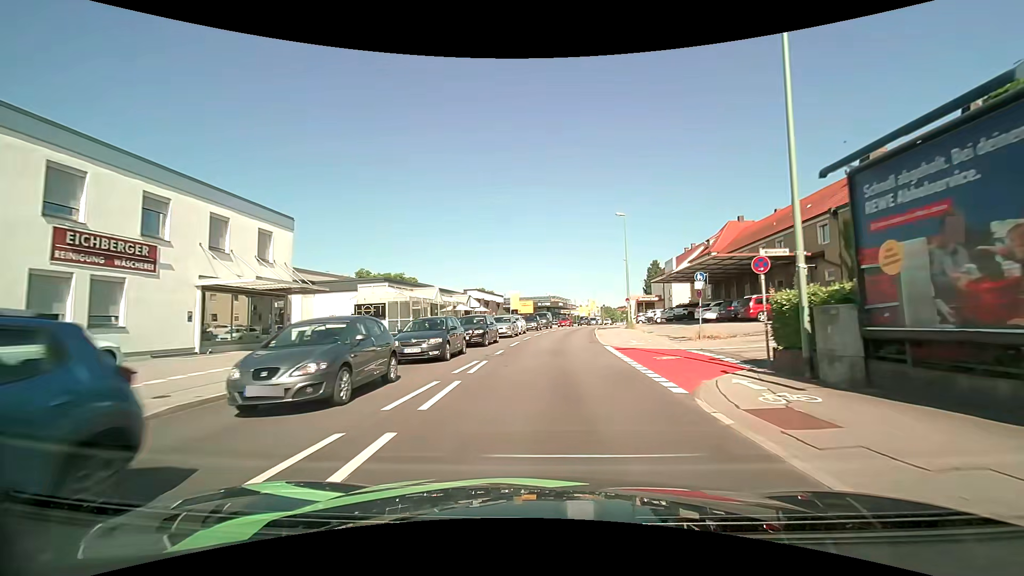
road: tertiary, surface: asphalt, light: Day
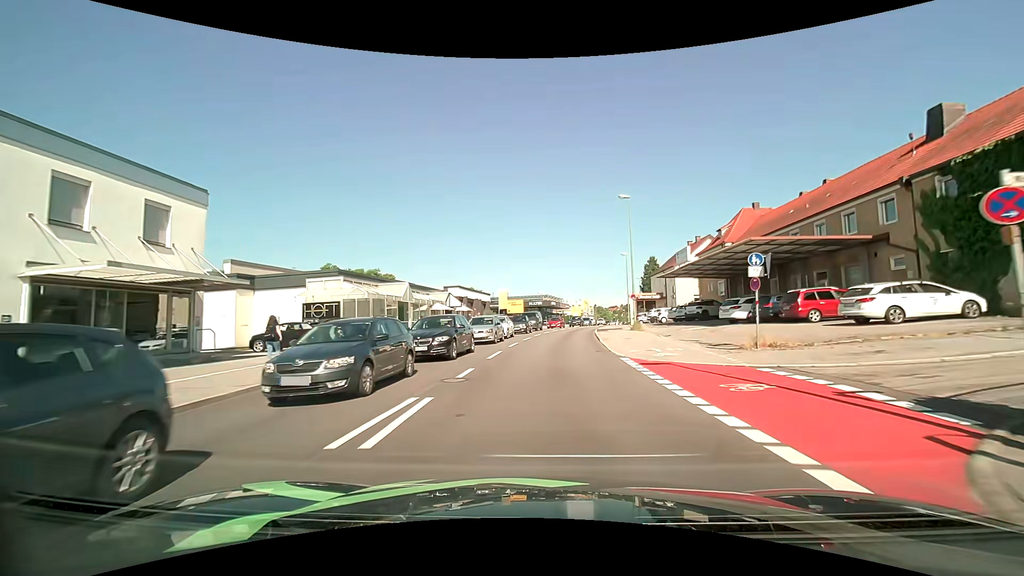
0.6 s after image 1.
(+0.1, +6.6) m; +1°
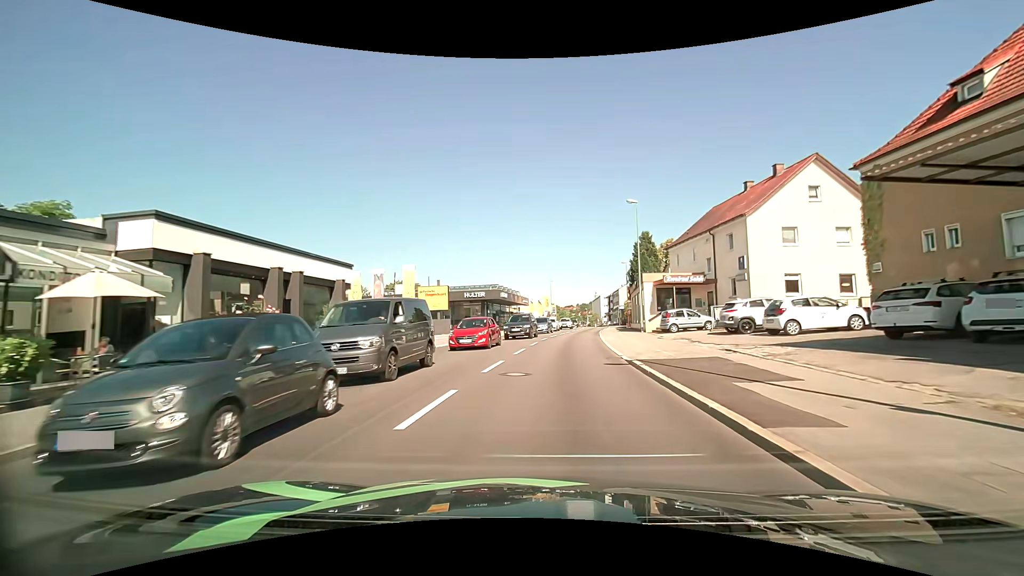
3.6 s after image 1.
(+1.4, +33.7) m; +5°
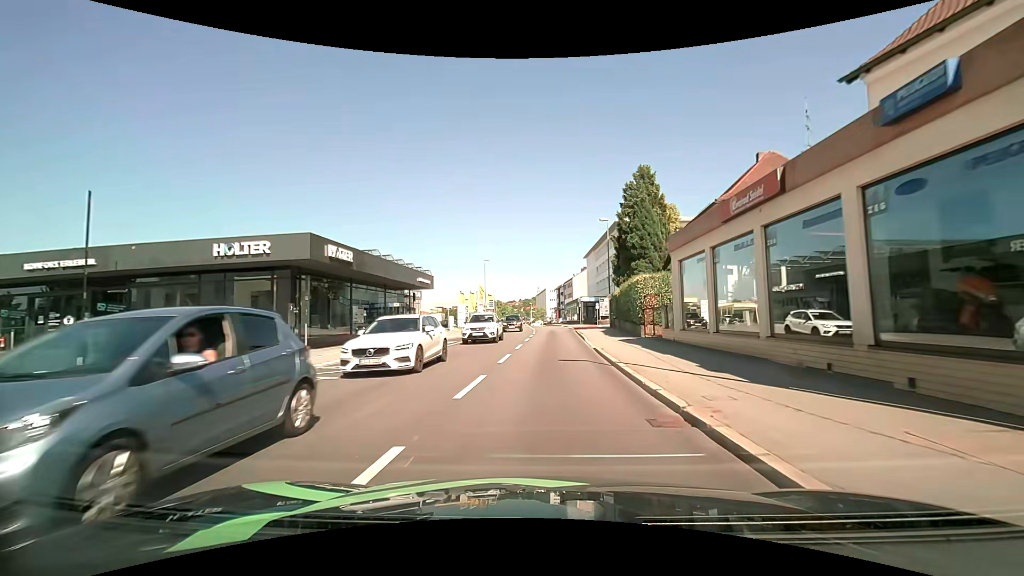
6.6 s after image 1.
(+2.0, +33.7) m; +7°
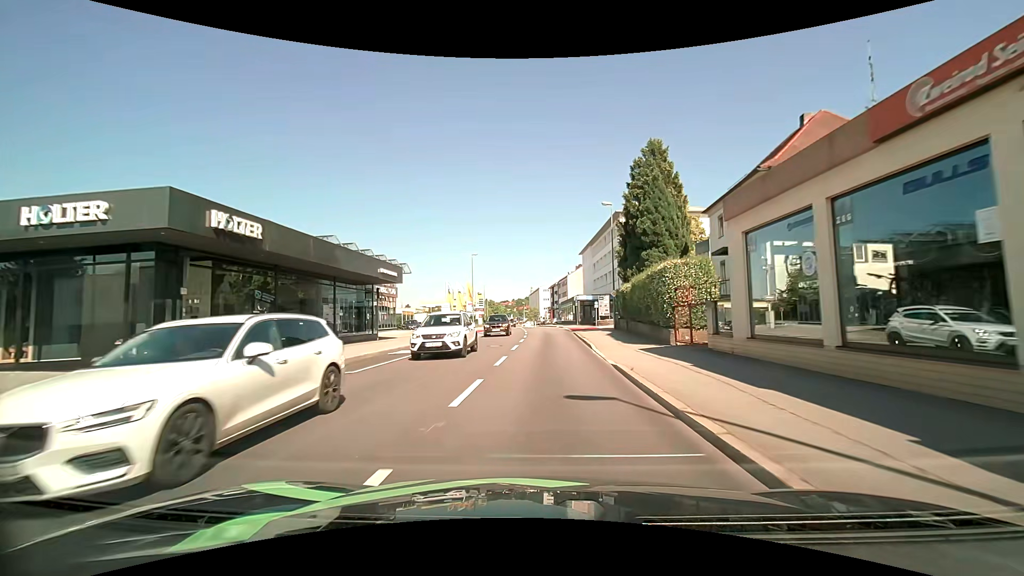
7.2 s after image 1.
(+0.1, +6.7) m; +1°
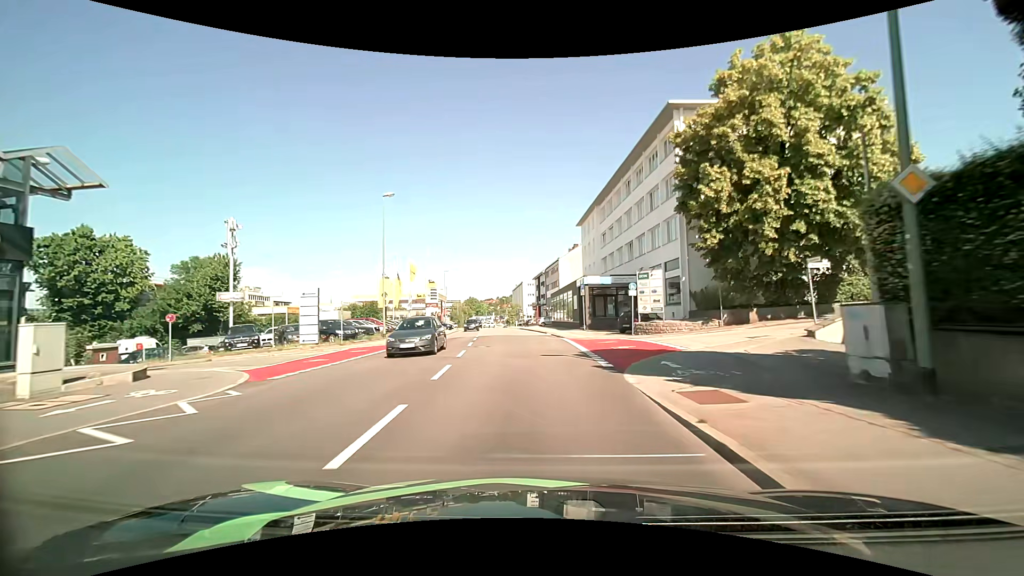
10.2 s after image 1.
(+0.7, +32.9) m; +2°
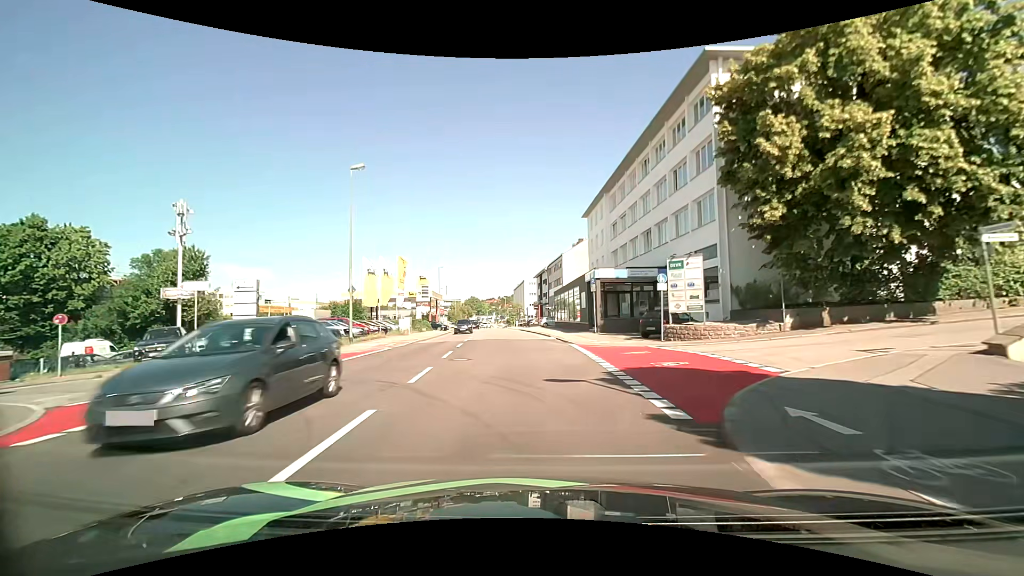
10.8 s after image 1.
(0.0, +6.4) m; 0°
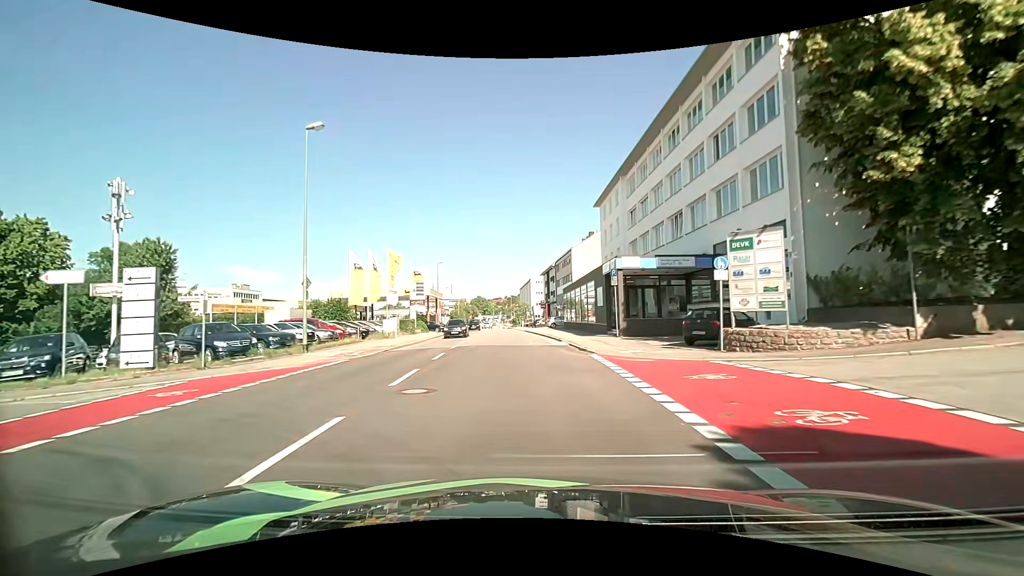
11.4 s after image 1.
(0.0, +6.4) m; -1°
(0, +10) (-1, +20) (-1, +30) (-2, +40) (-3, +50) (-4, +60) (-5, +70) (-6, +80) (-7, +90) (-8, +100) m
